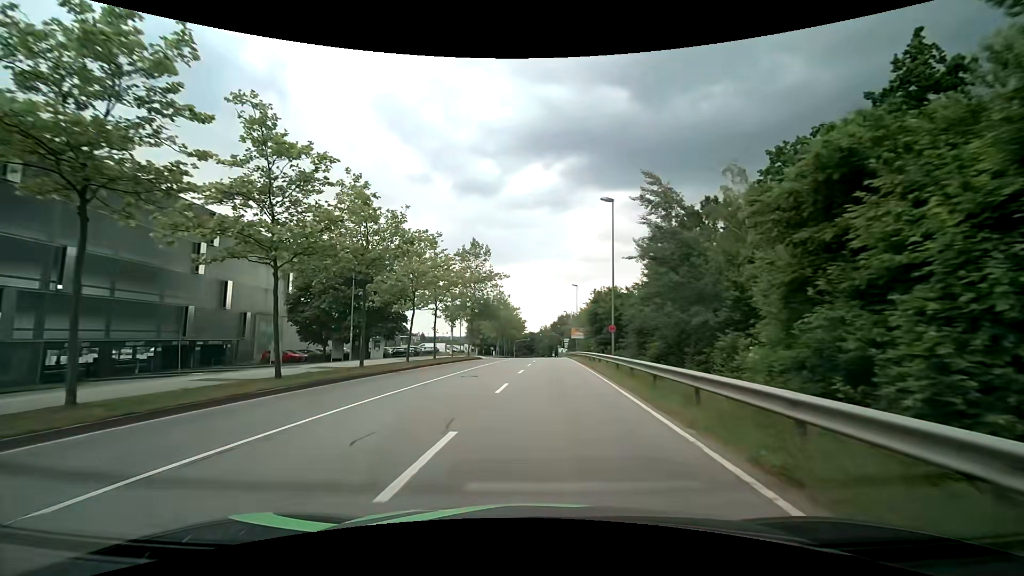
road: secondary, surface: asphalt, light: Day
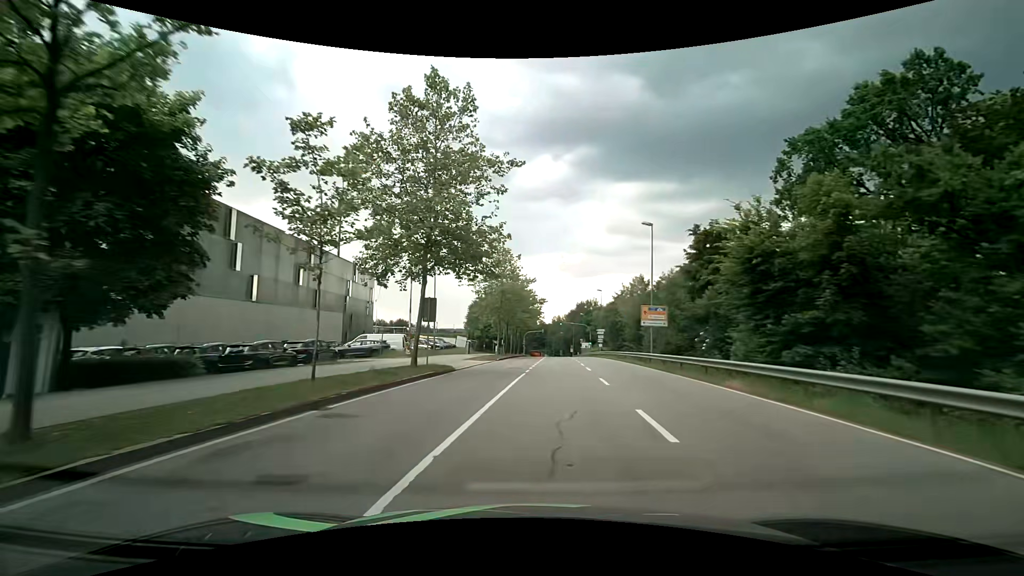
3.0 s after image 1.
(-1.7, +33.7) m; -1°
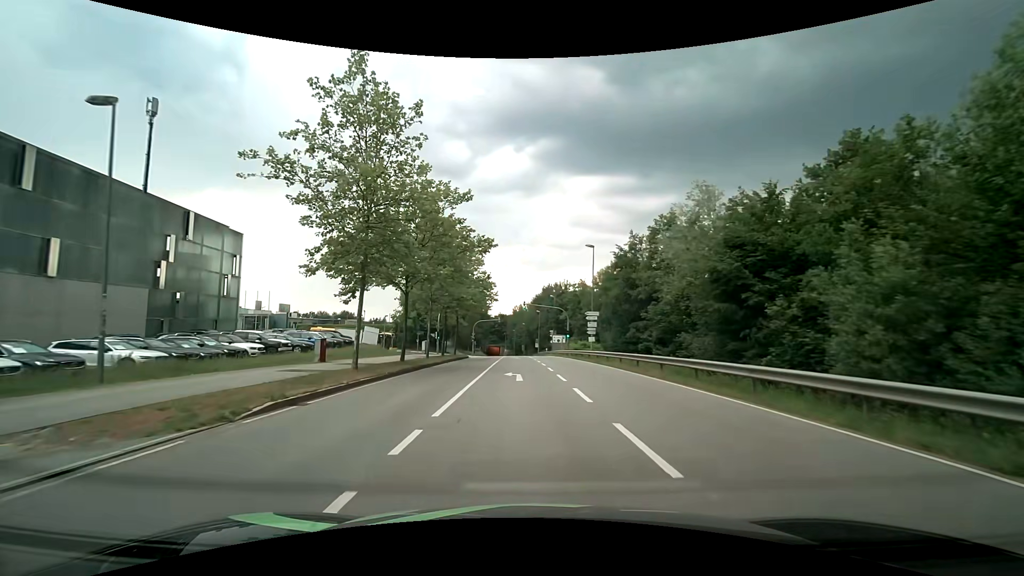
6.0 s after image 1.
(+1.7, +31.9) m; +4°
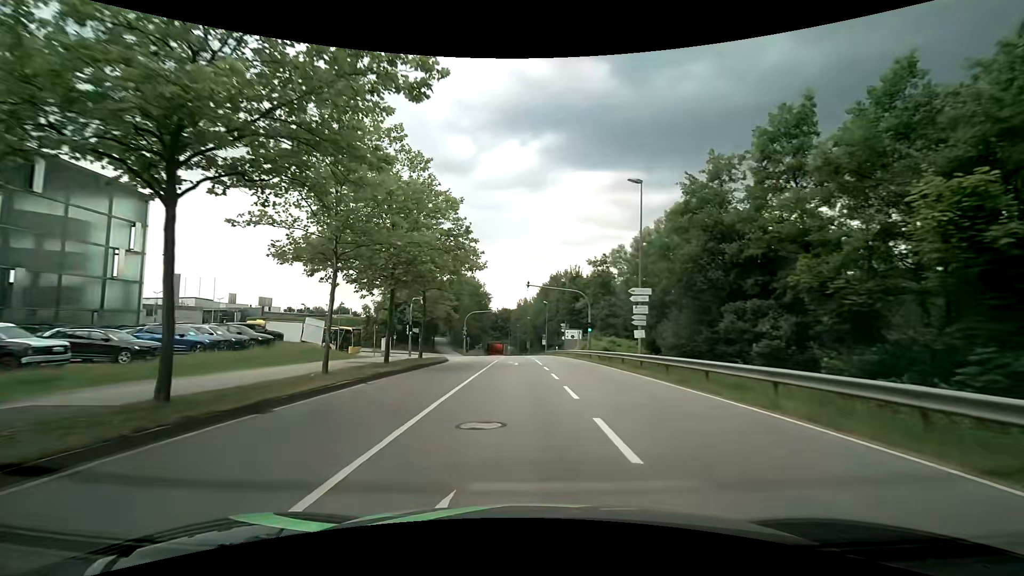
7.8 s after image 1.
(-0.1, +17.4) m; -1°
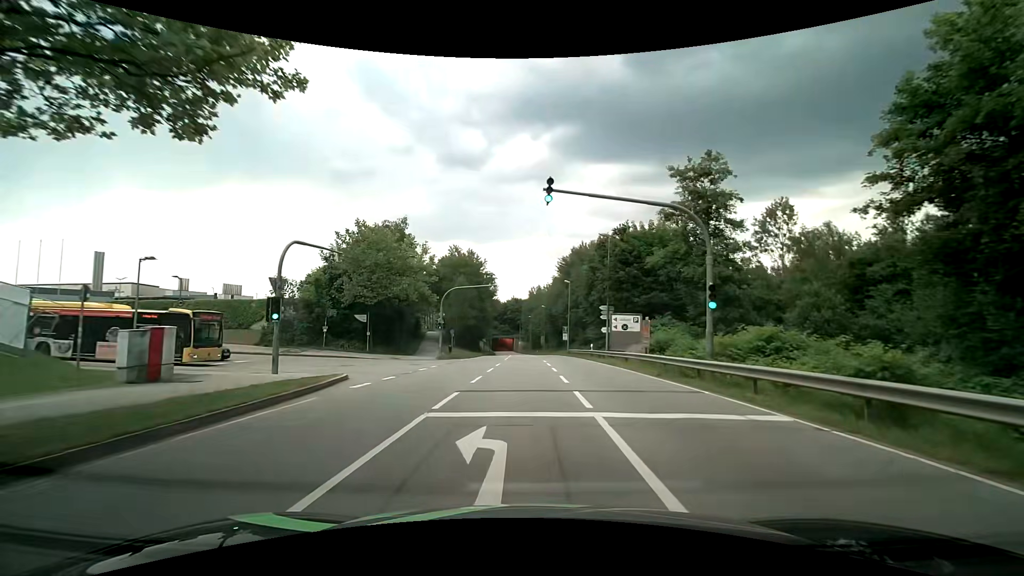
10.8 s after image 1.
(-0.4, +26.6) m; -2°
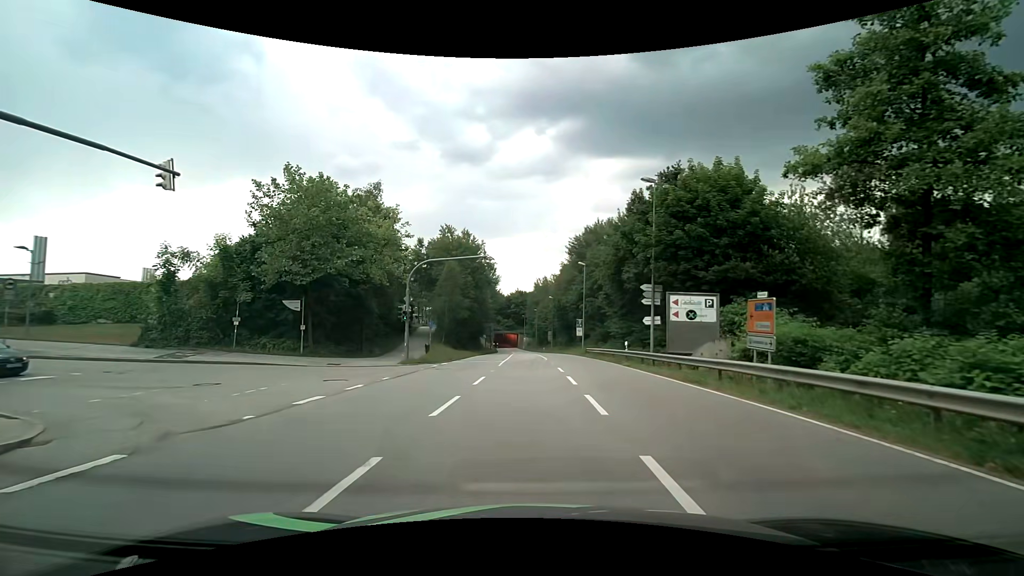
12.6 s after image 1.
(+0.1, +12.9) m; 0°
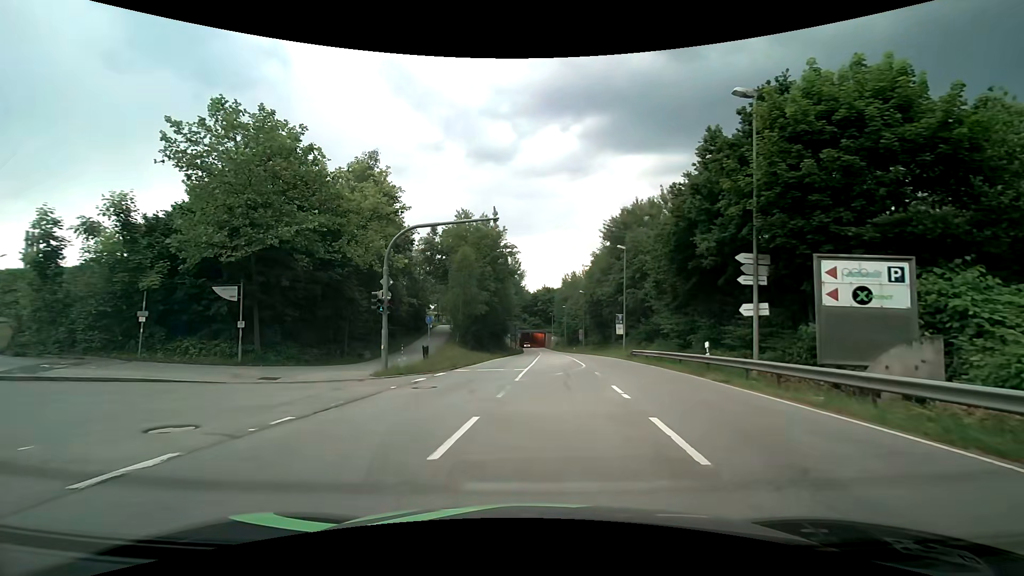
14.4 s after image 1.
(-0.1, +8.9) m; -3°
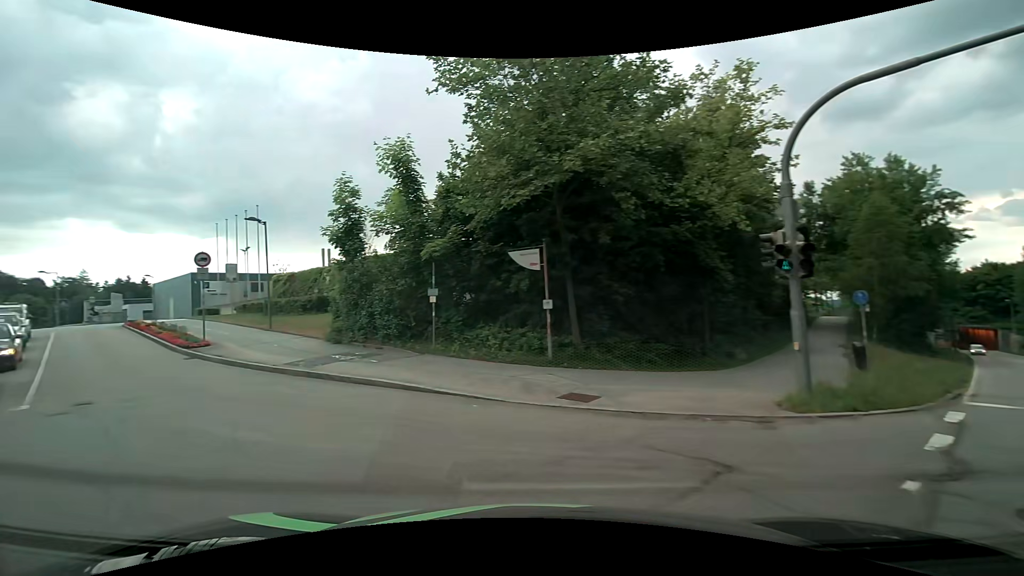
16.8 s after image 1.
(-2.6, +9.6) m; -36°
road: residential
(-5, +9) (-12, +15) (-20, +22) (-27, +28) (-35, +35) (-43, +41) (-51, +47) (-59, +53) (-67, +59) (-75, +64) m
